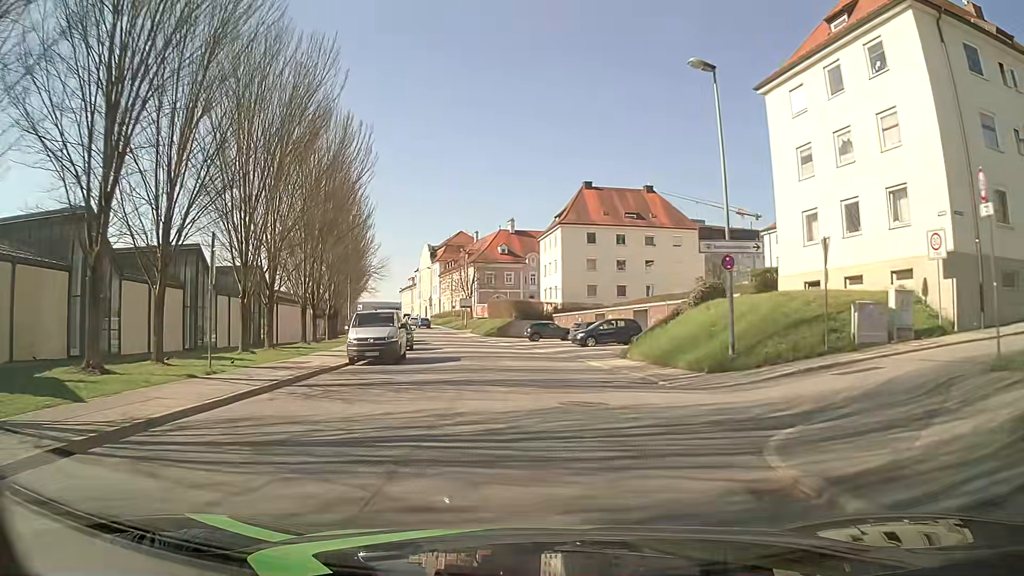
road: tertiary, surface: asphalt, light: Day
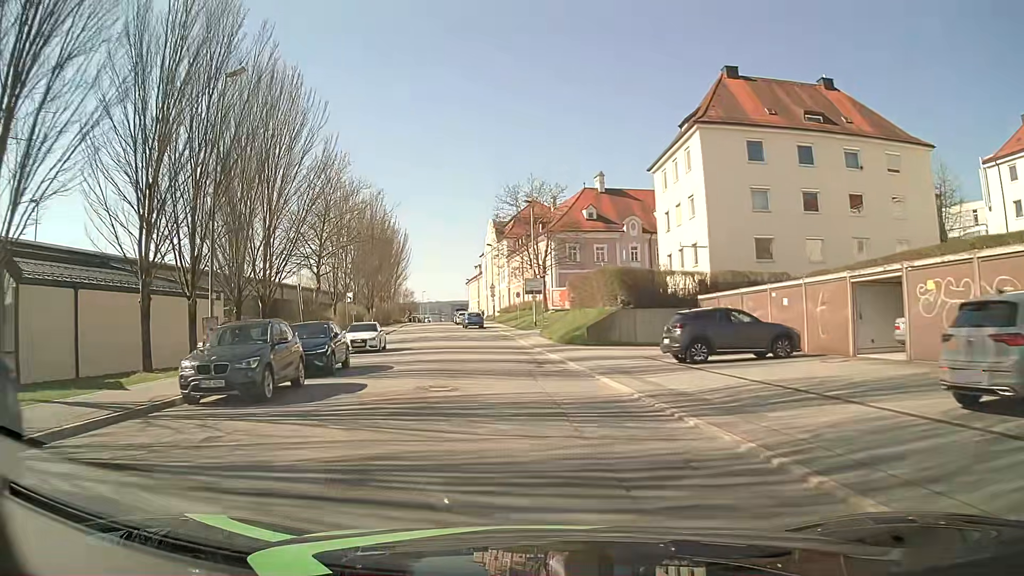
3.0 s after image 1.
(-1.7, +34.2) m; -7°
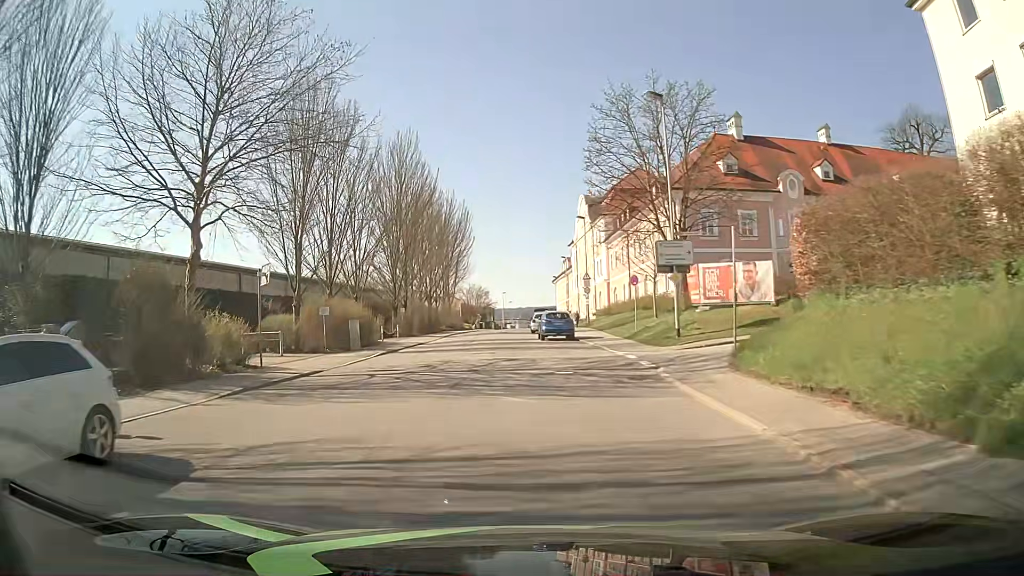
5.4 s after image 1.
(-1.8, +27.6) m; -8°
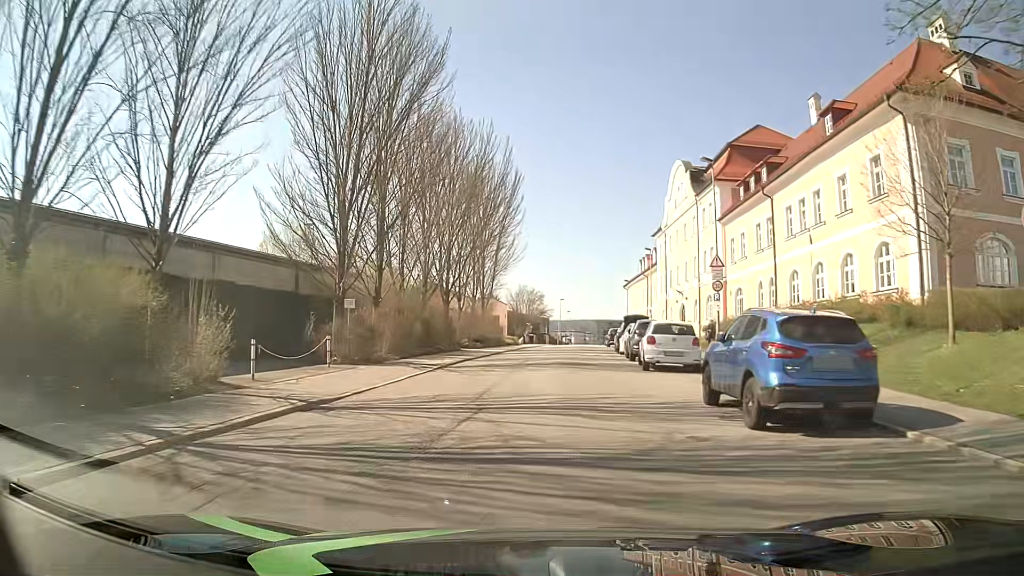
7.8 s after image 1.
(-1.7, +27.3) m; -5°
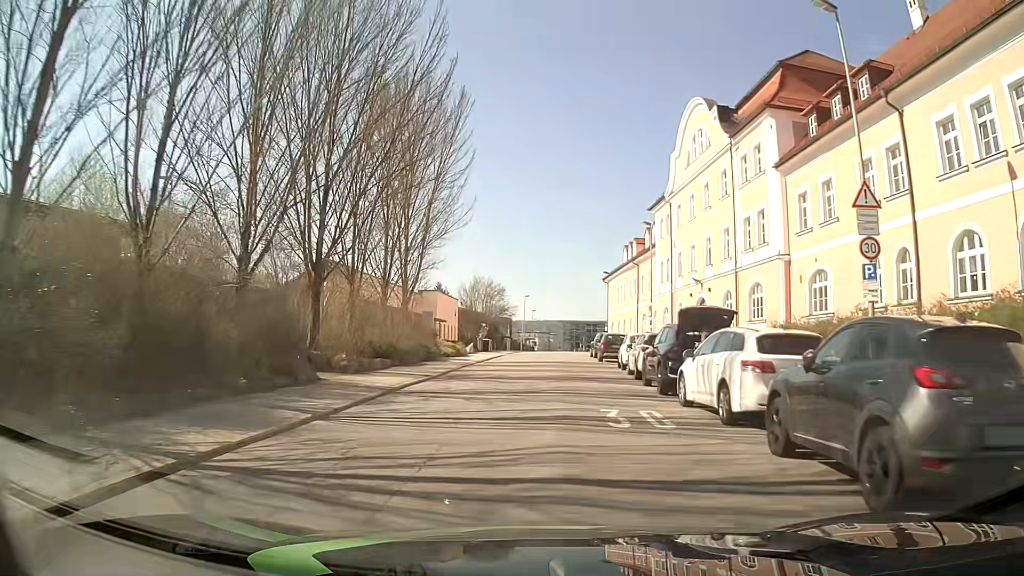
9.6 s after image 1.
(+0.5, +19.8) m; +3°
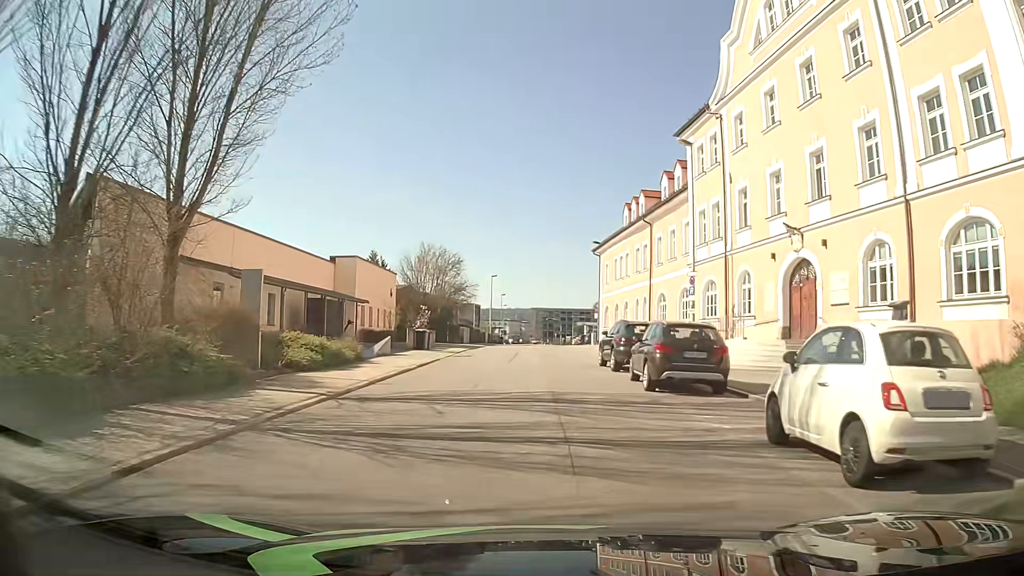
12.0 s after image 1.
(+0.3, +20.9) m; +2°
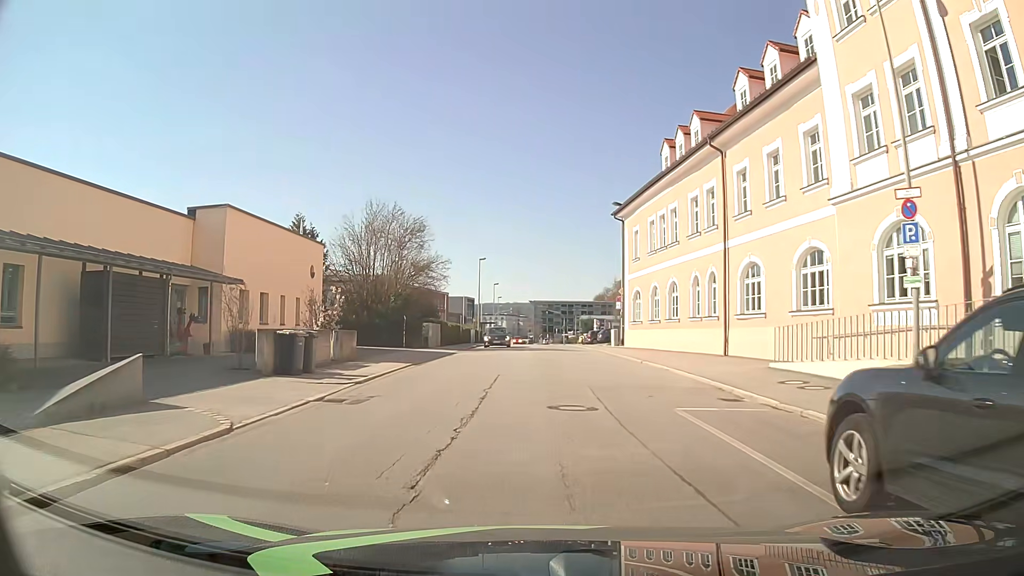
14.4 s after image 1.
(+0.3, +19.2) m; 0°
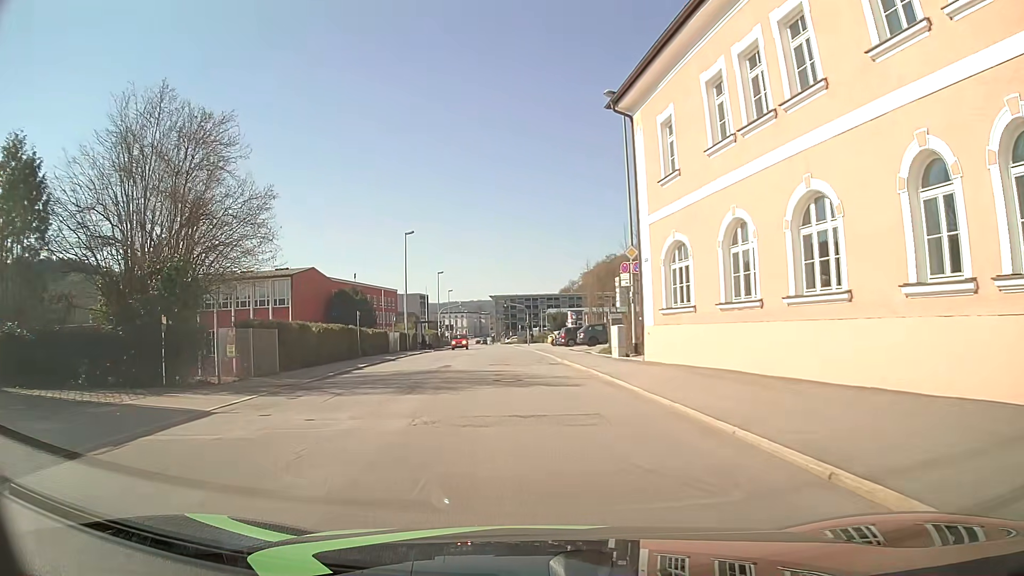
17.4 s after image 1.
(+1.3, +23.2) m; +2°
(0, +10) (0, +20) (-1, +30) (-1, +40) (-2, +50) (-2, +60) (-2, +70) (-3, +80) (-3, +90) (-4, +100) m
